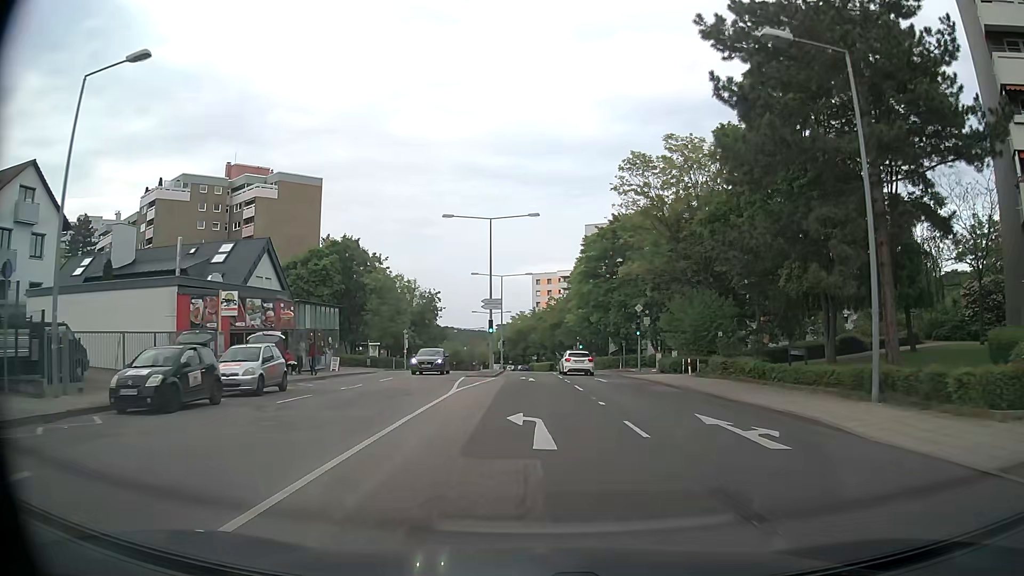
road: secondary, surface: asphalt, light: Day
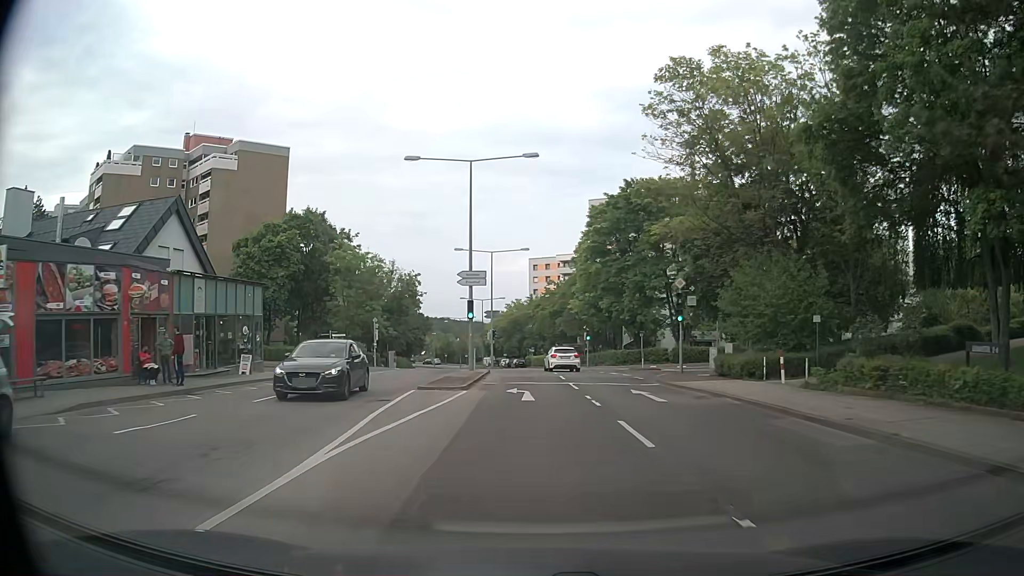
(0.0, +13.0) m; 0°
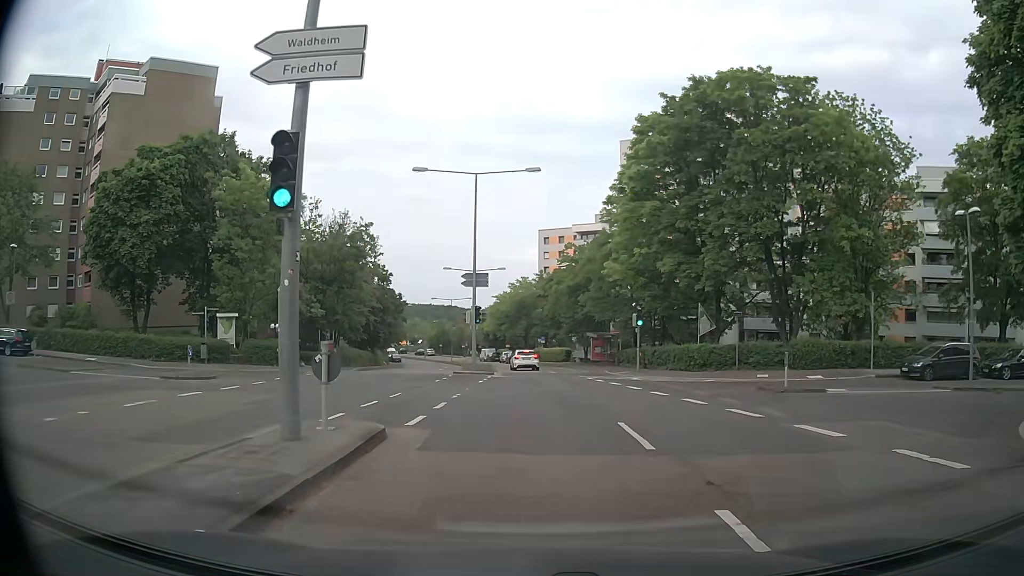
(-0.1, +24.6) m; -1°
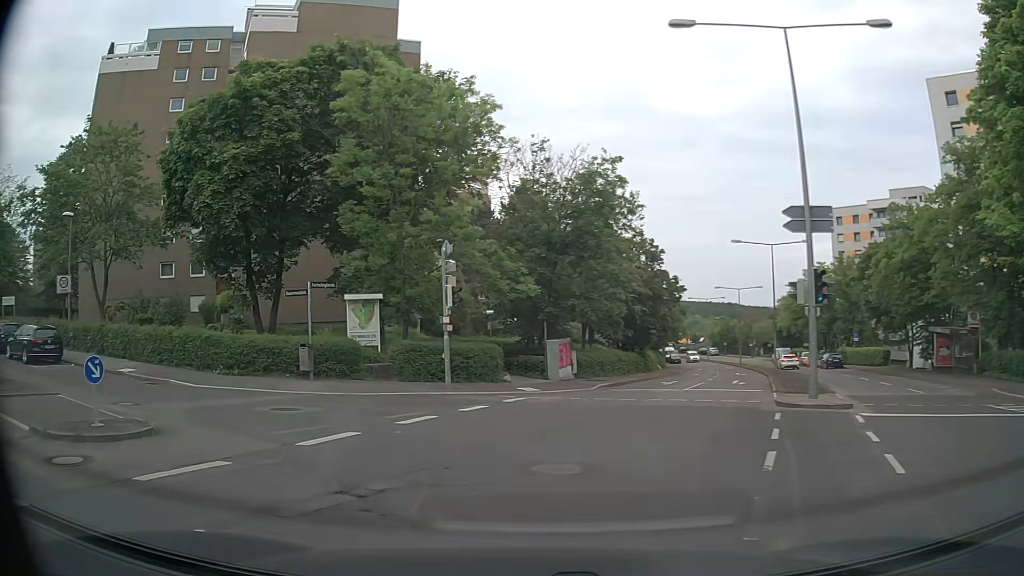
(-2.2, +16.6) m; -24°
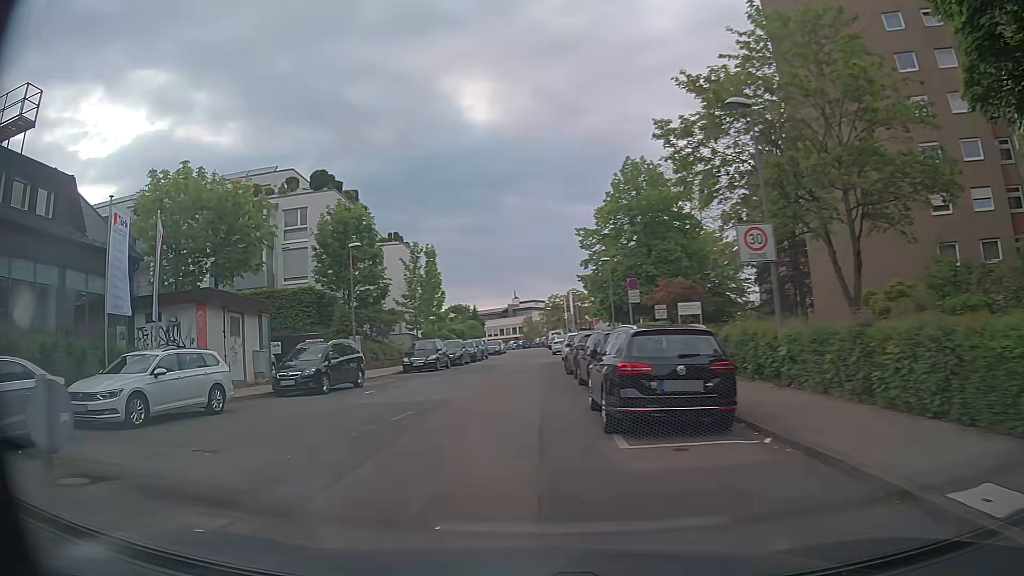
(-9.9, +15.5) m; -65°
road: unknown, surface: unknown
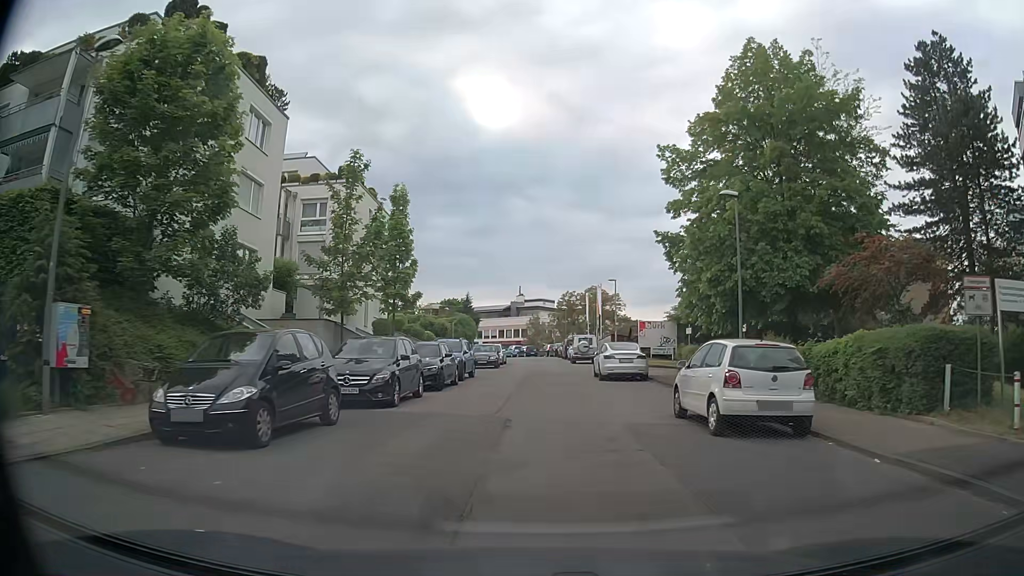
(-1.4, +24.7) m; 0°
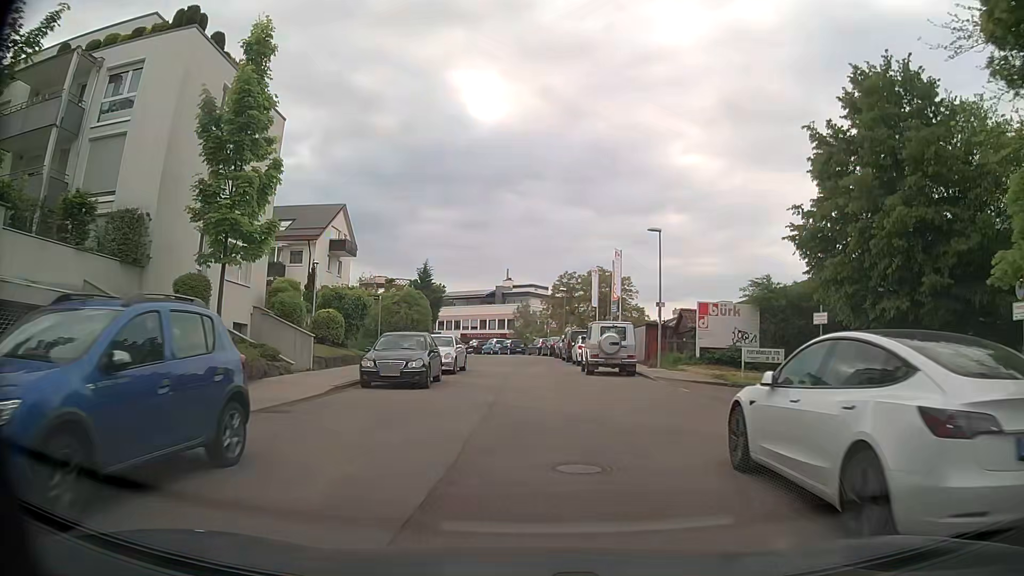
(+0.2, +21.6) m; 0°
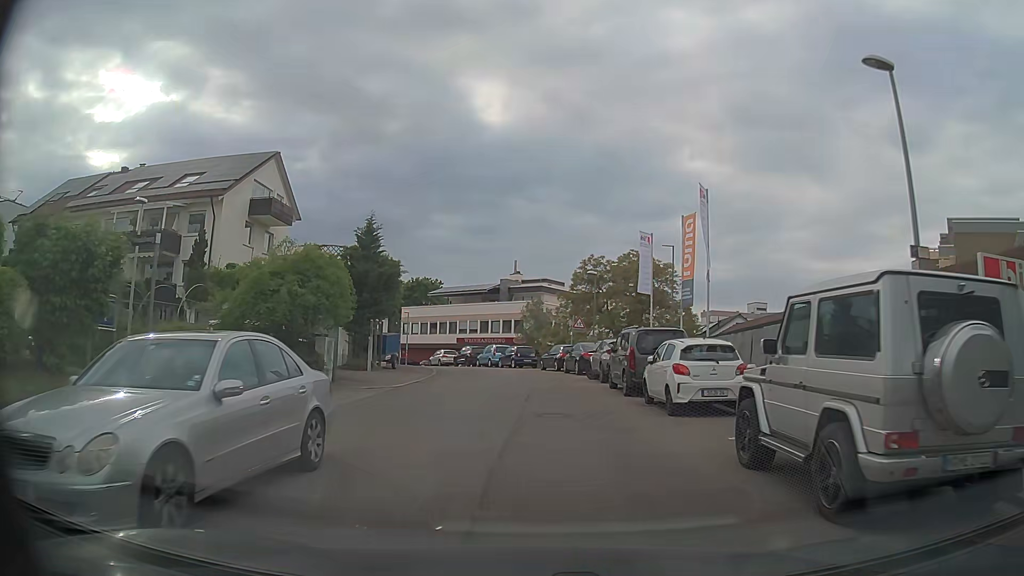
(-0.1, +19.7) m; 0°
